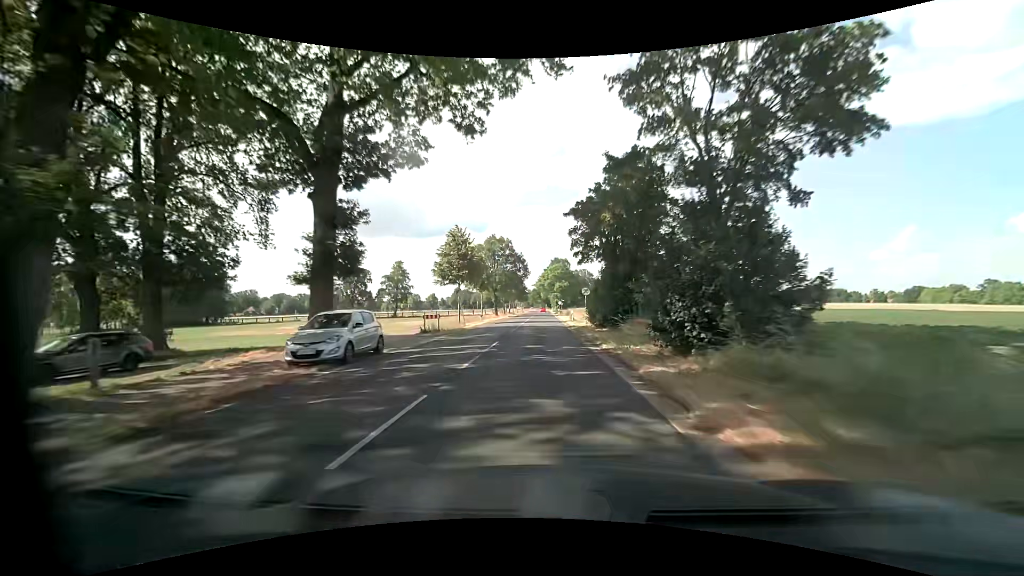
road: secondary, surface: asphalt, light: Day
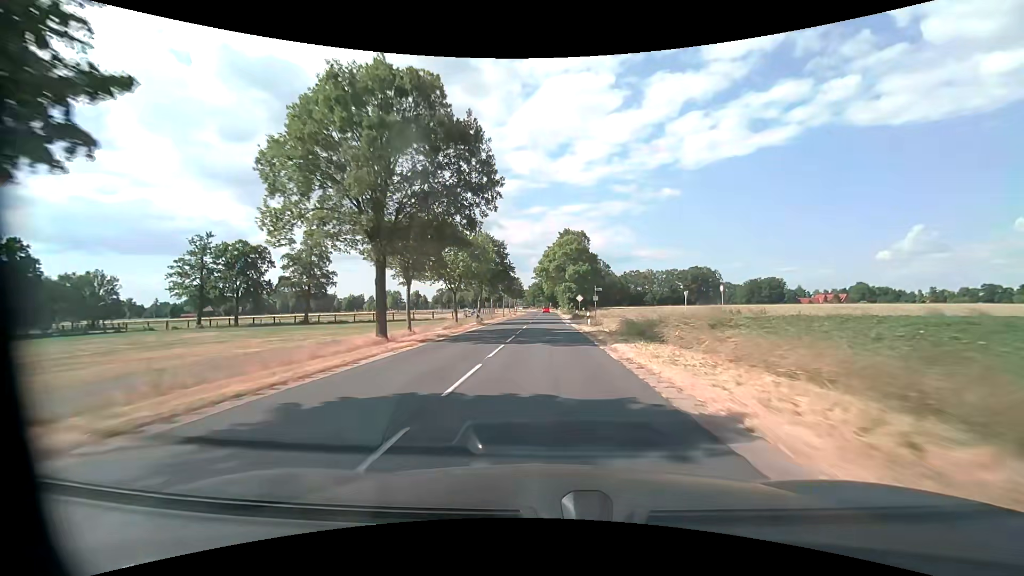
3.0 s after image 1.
(-0.3, +56.4) m; 0°
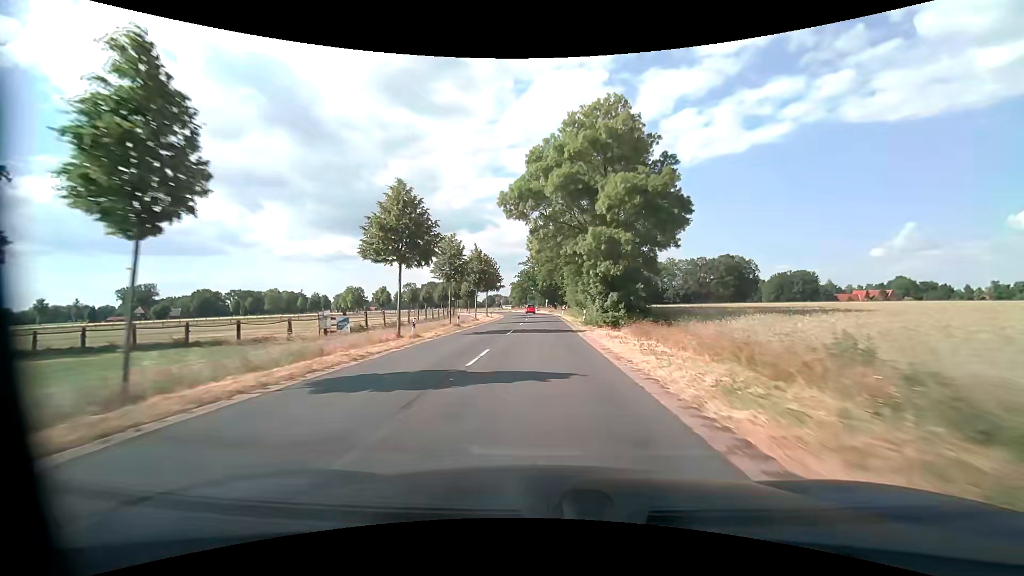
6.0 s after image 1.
(+0.6, +56.3) m; 0°
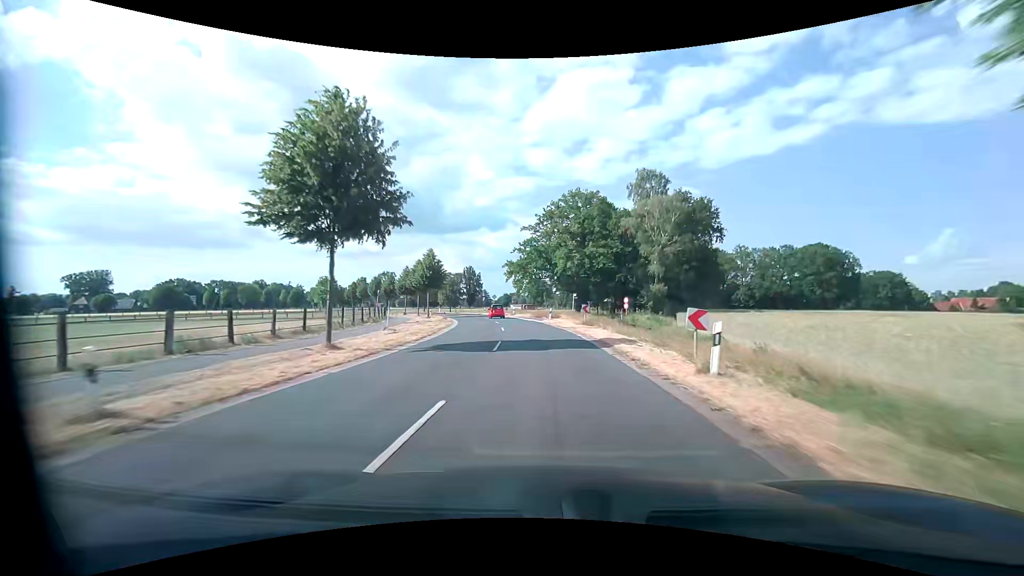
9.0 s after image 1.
(-0.1, +56.2) m; -2°
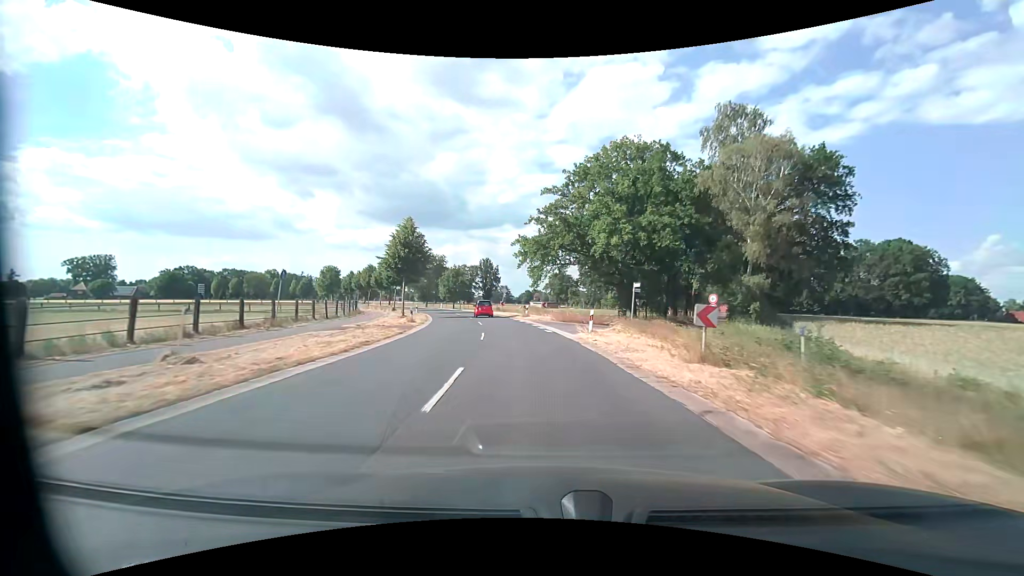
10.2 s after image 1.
(-0.6, +20.7) m; -3°
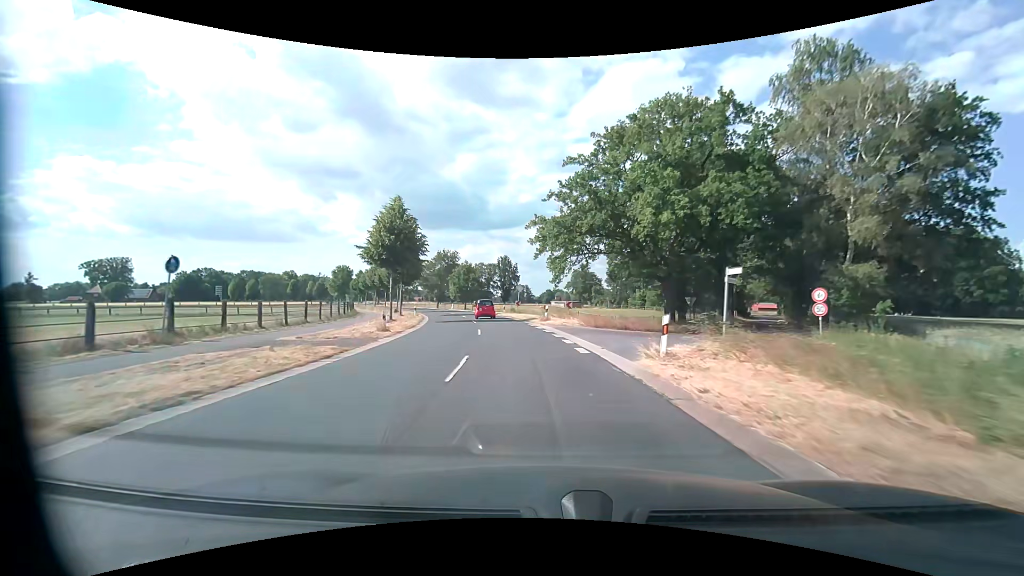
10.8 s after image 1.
(-0.1, +9.5) m; -2°
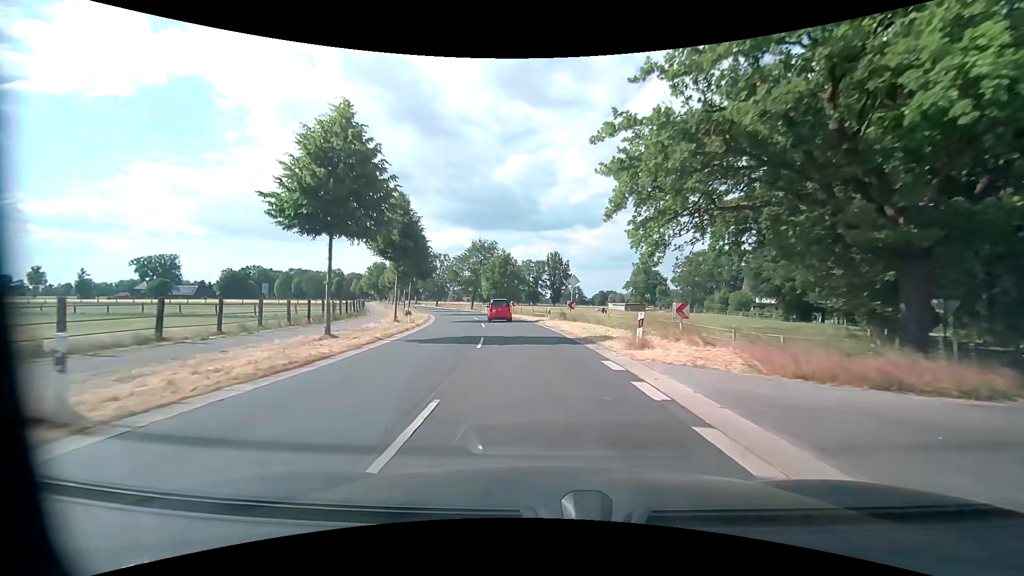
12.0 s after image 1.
(-1.0, +17.8) m; -6°
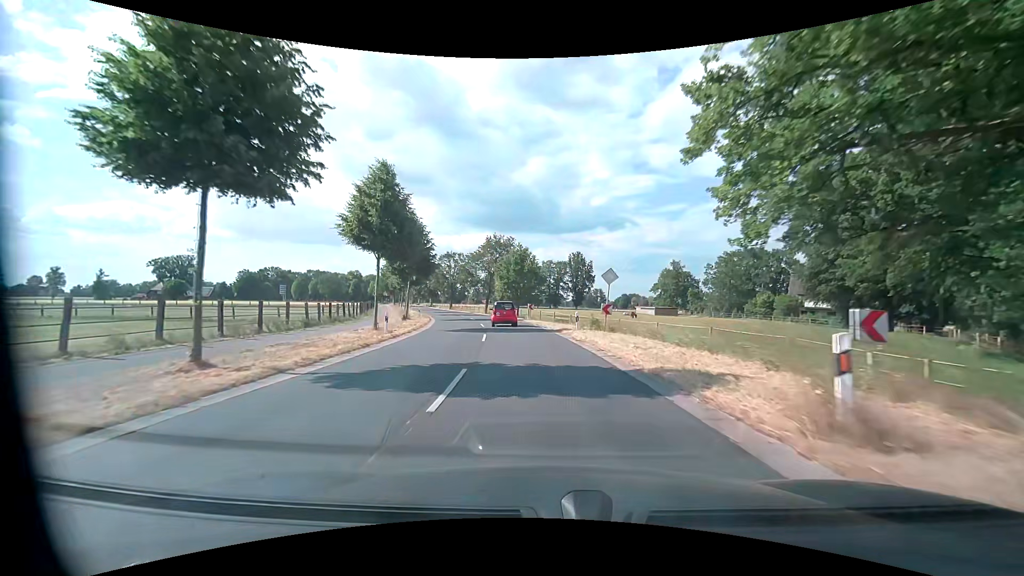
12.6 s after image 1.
(-0.1, +8.4) m; -2°
(0, +10) (-1, +20) (-2, +30) (-5, +40) (-8, +49) (-11, +58) (-15, +68) (-18, +77) (-20, +87) (-23, +97) m
